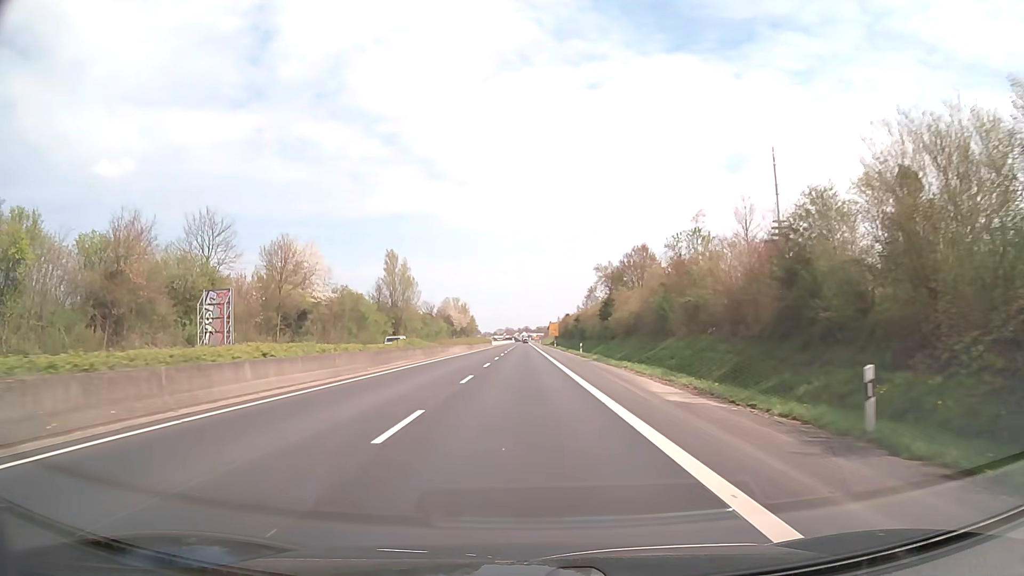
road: trunk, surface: asphalt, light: Day
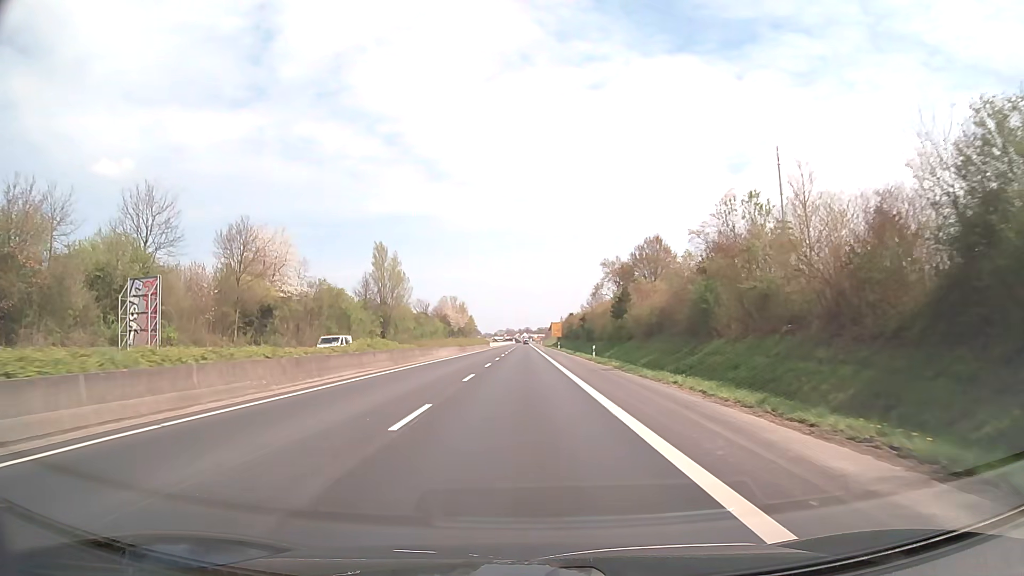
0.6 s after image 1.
(0.0, +10.8) m; 0°
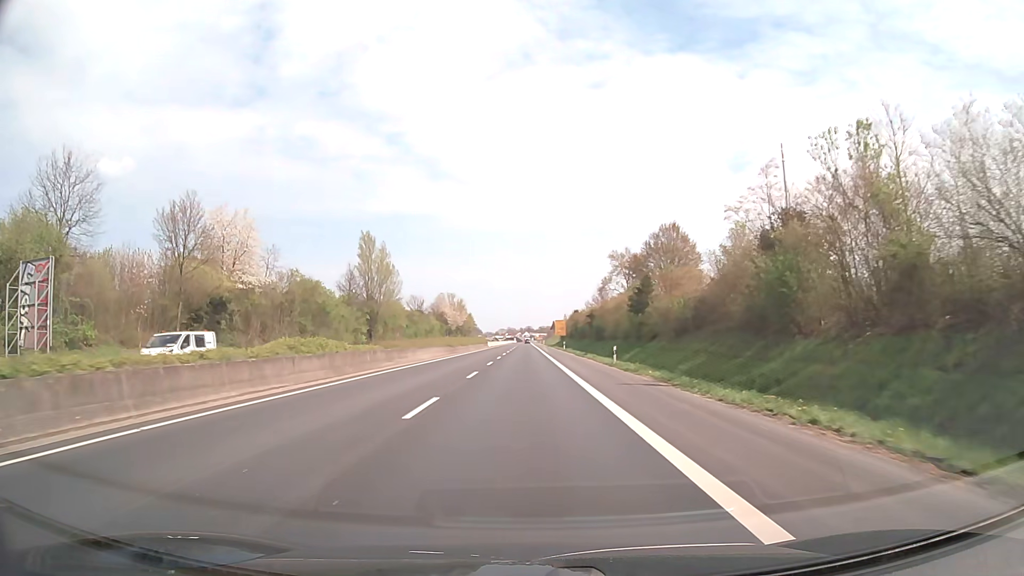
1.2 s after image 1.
(0.0, +10.8) m; 0°
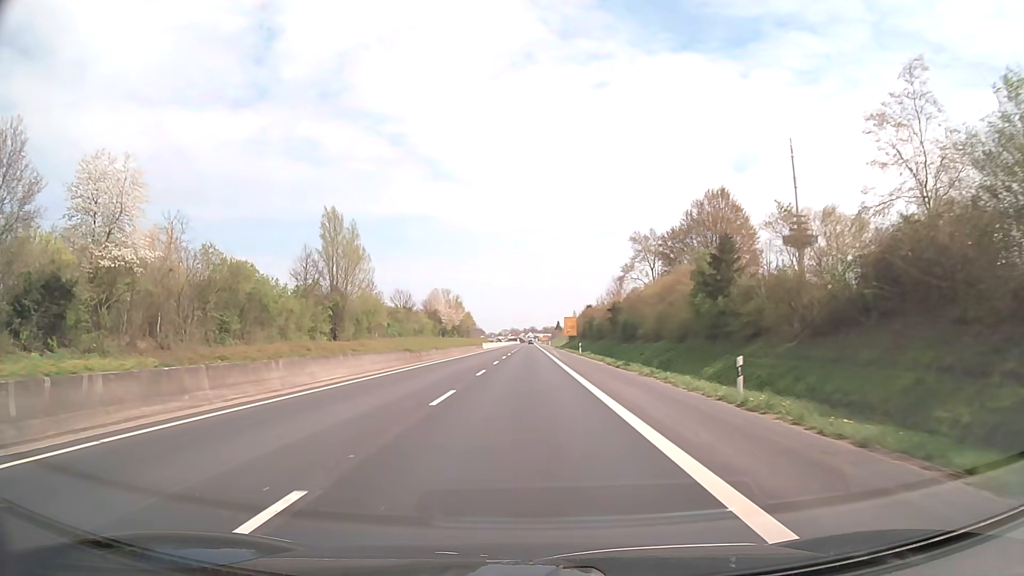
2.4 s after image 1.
(+0.1, +21.6) m; 0°
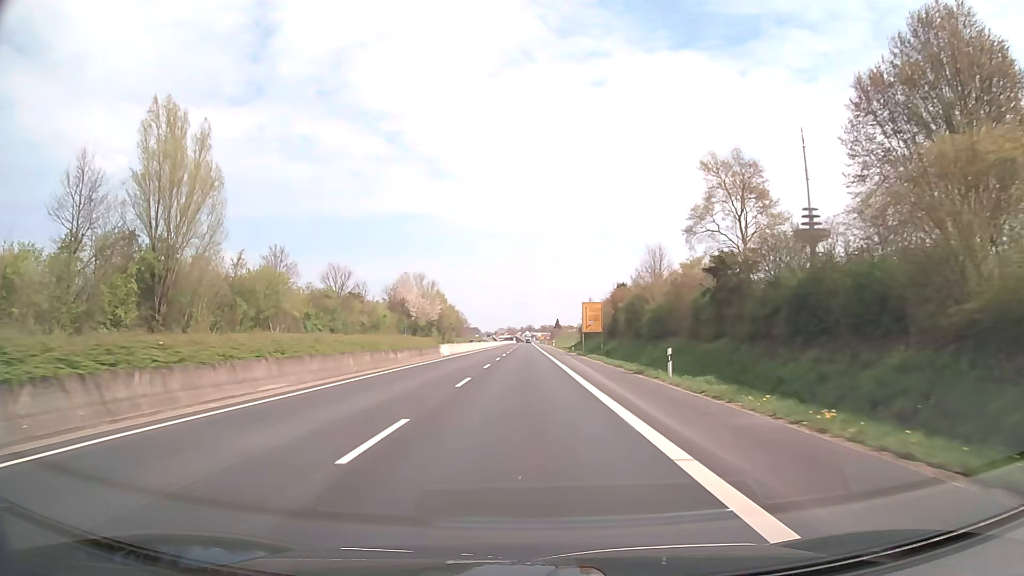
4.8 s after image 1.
(+0.1, +43.1) m; 0°
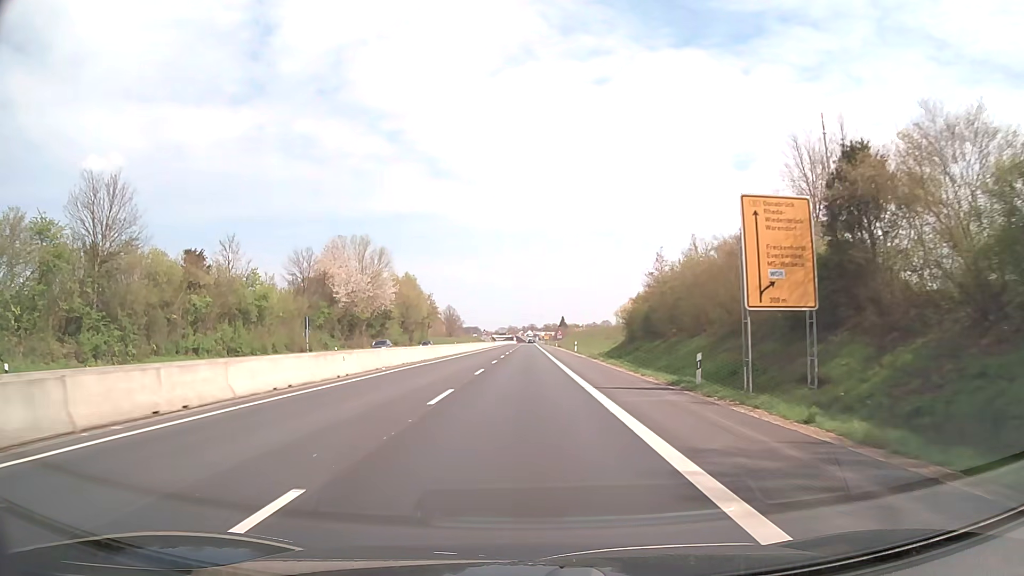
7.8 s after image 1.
(-0.1, +53.7) m; 0°
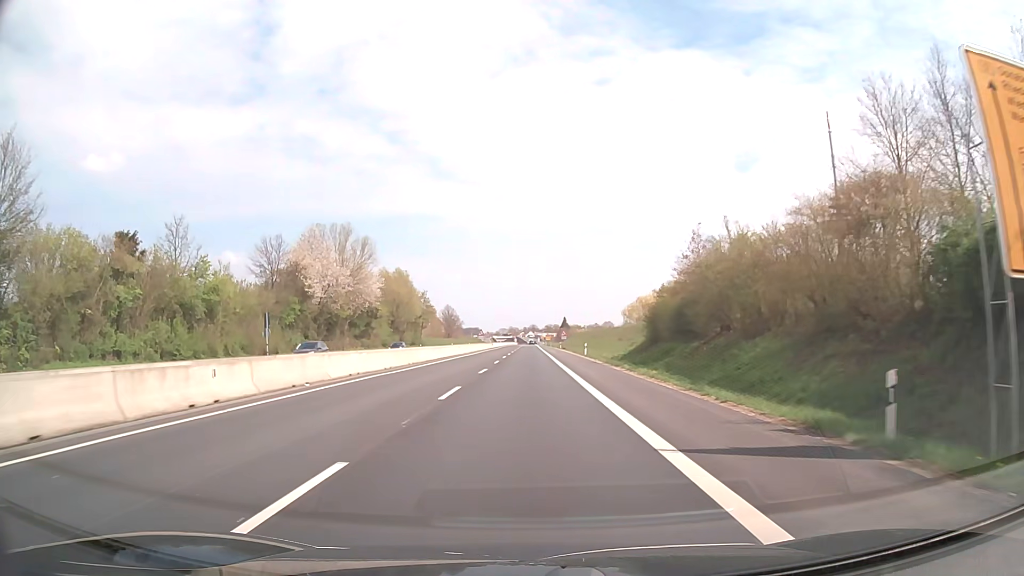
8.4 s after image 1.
(-0.1, +10.7) m; -1°
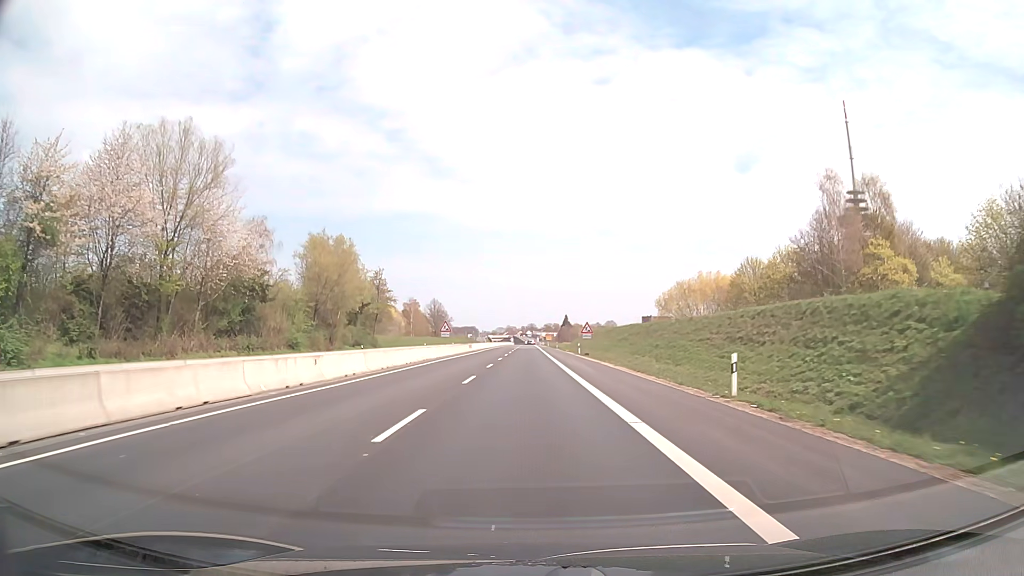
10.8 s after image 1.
(+0.1, +42.9) m; 0°
(0, +10) (0, +20) (0, +30) (0, +40) (0, +50) (0, +60) (0, +70) (0, +80) (0, +90) (0, +100) m
